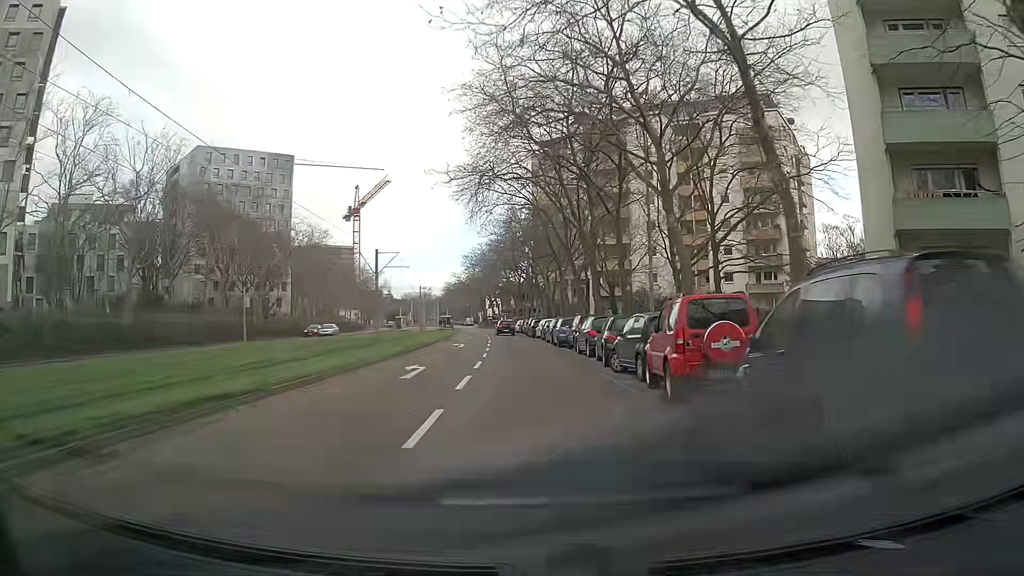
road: tertiary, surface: asphalt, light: Day
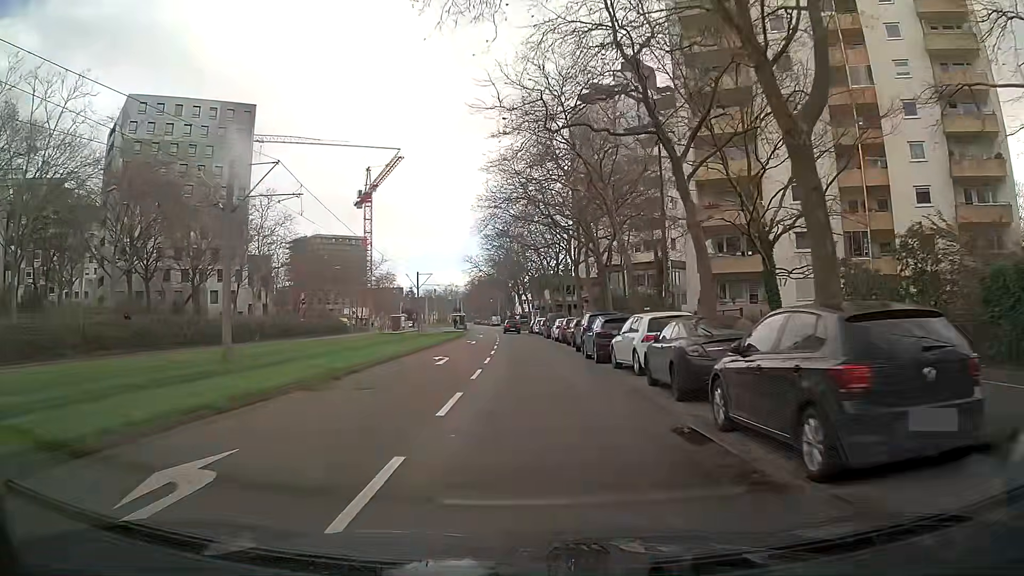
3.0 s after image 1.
(-1.4, +33.6) m; -5°
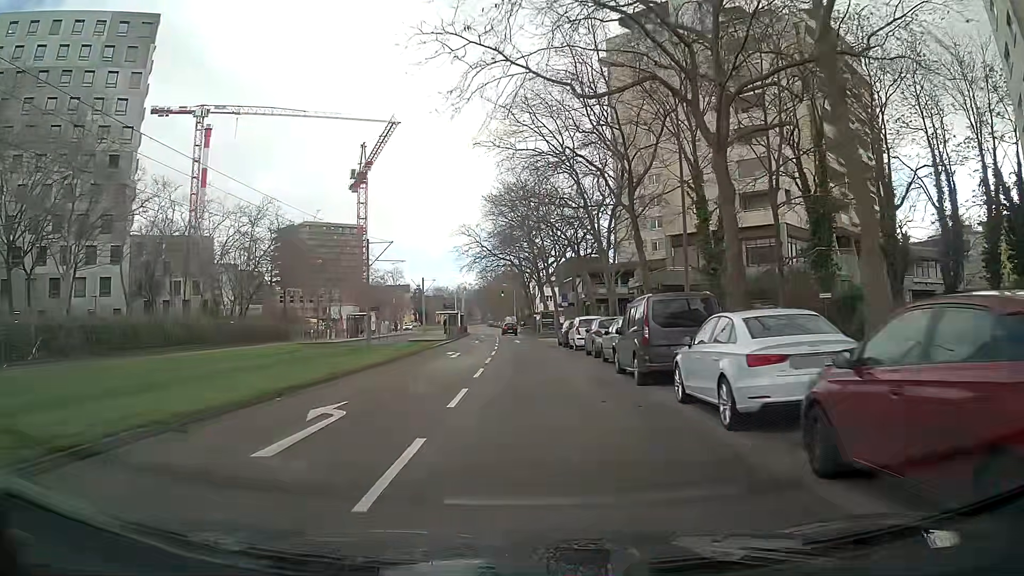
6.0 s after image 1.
(-0.6, +34.9) m; -2°
(0, +10) (0, +20) (0, +30) (-1, +40) (-1, +50) (-2, +60) (-2, +70) (-3, +80) (-3, +90) (-4, +100) m
